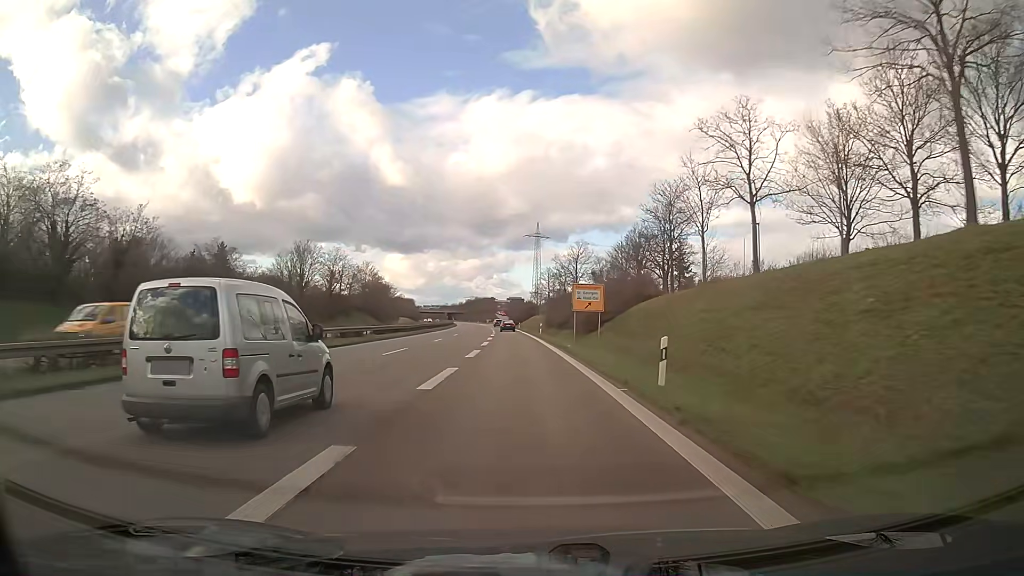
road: trunk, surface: asphalt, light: Day
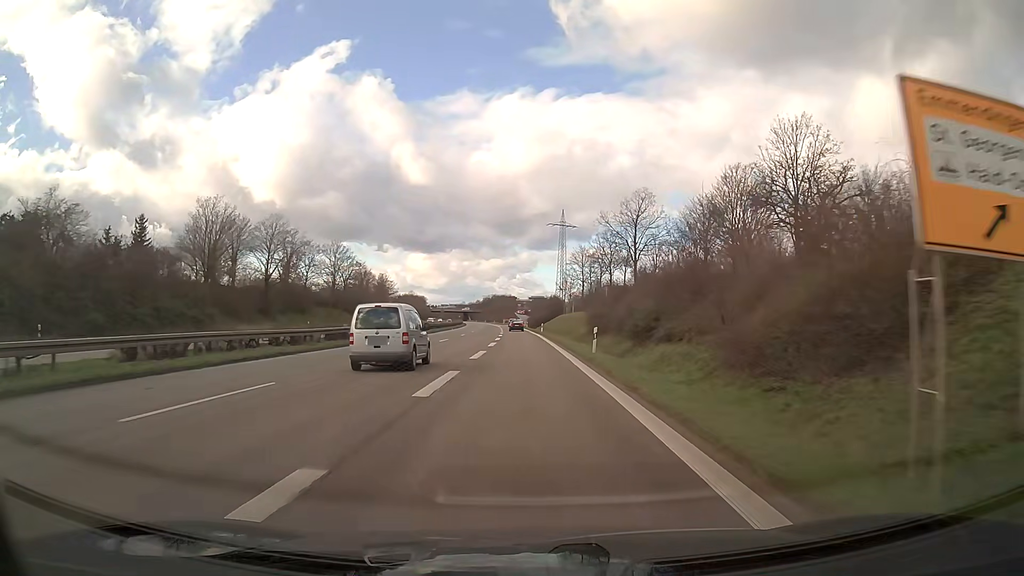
(-0.6, +37.4) m; -2°
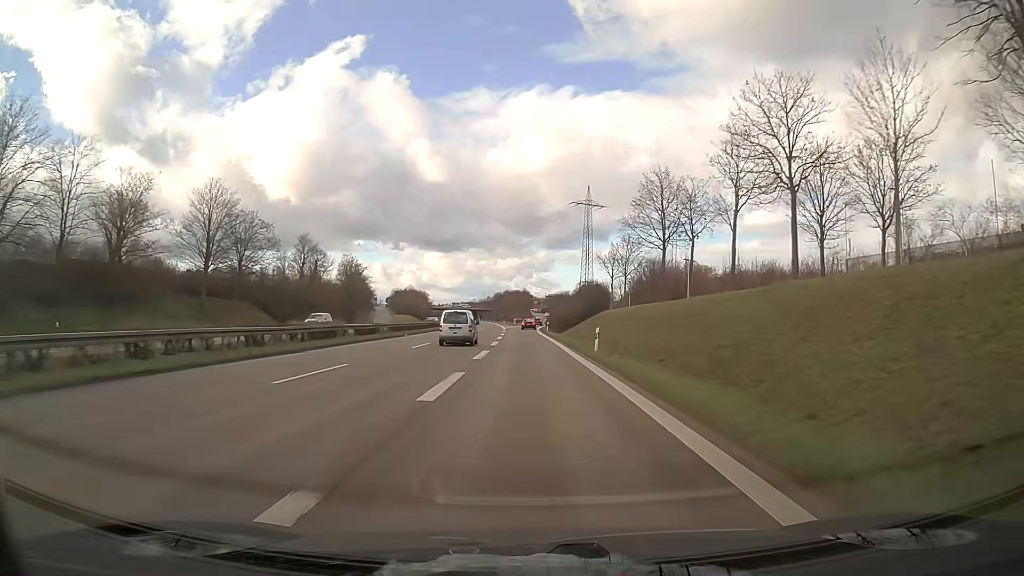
(-0.6, +49.3) m; -1°
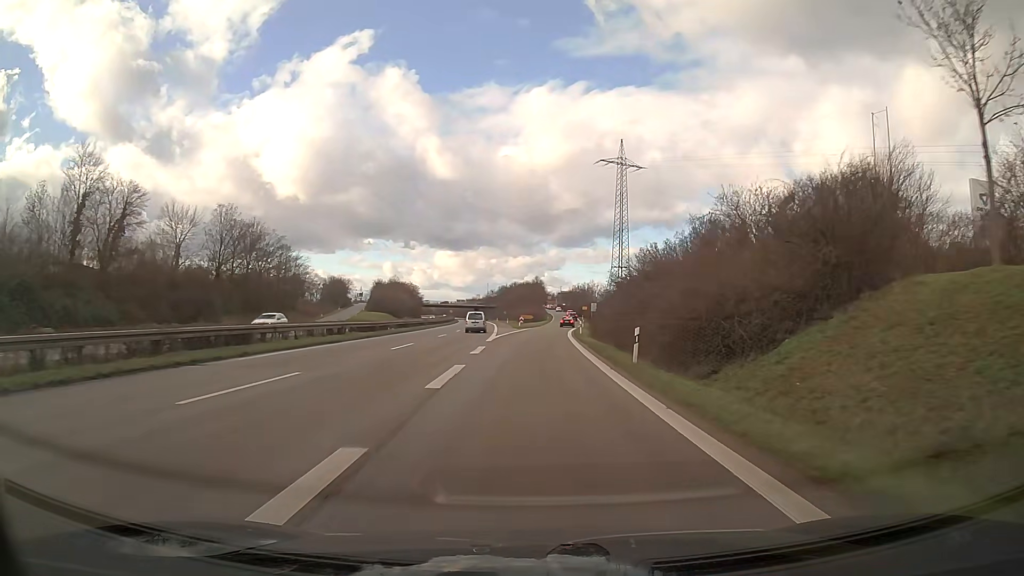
(-0.6, +58.6) m; -1°
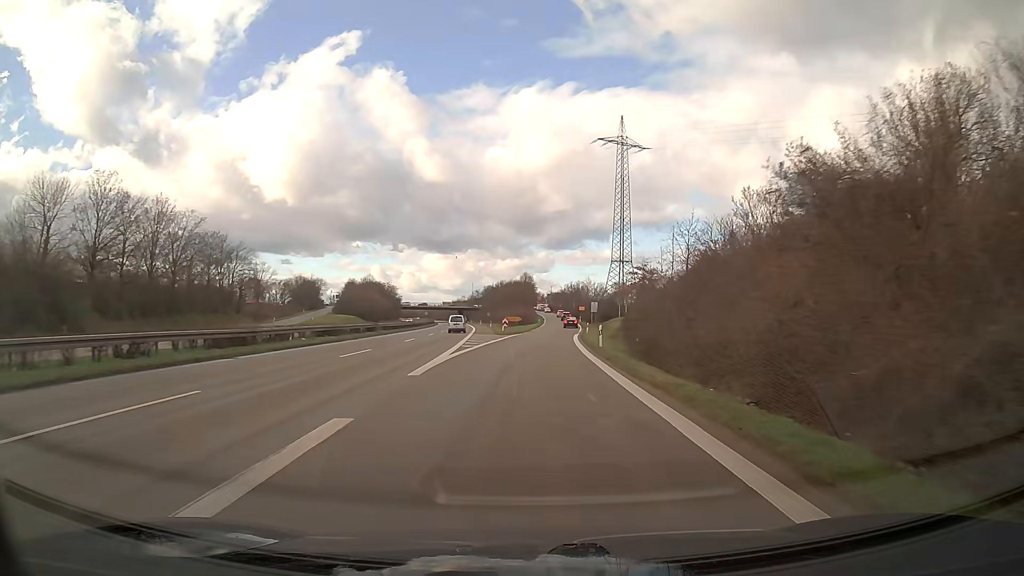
(+0.1, +22.0) m; +1°
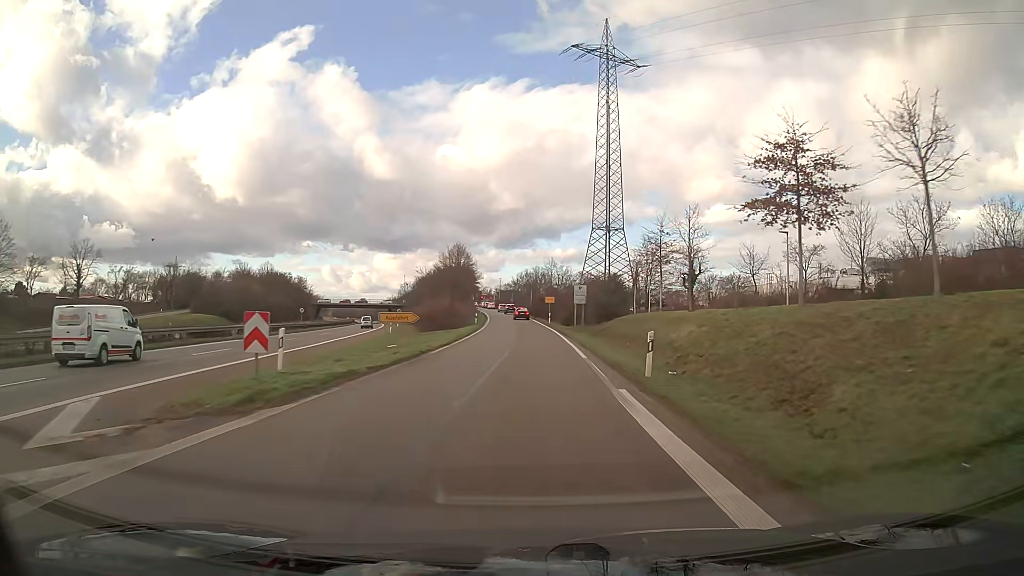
(+1.9, +51.2) m; +4°
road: trunk_link
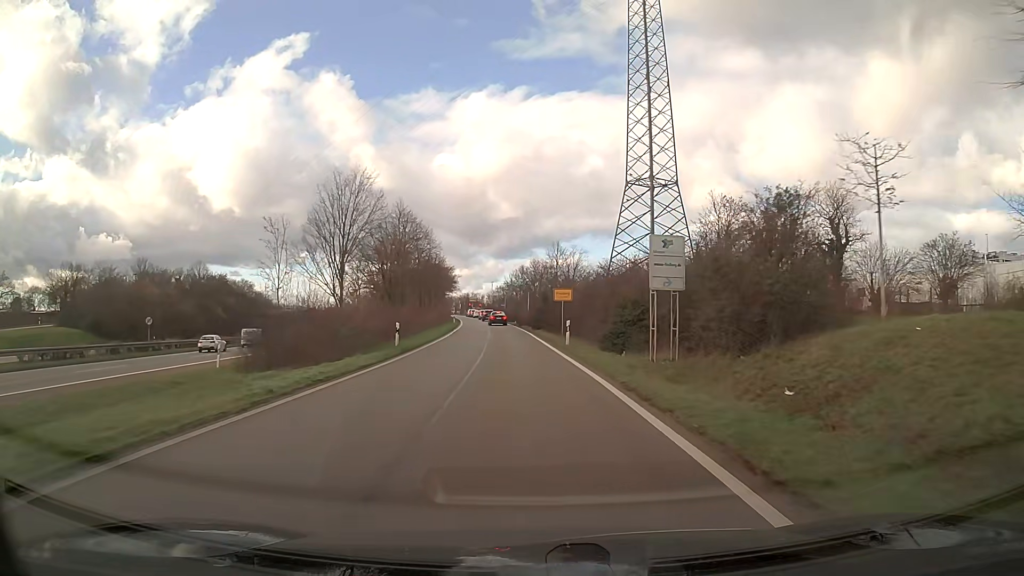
(+0.1, +37.0) m; 0°
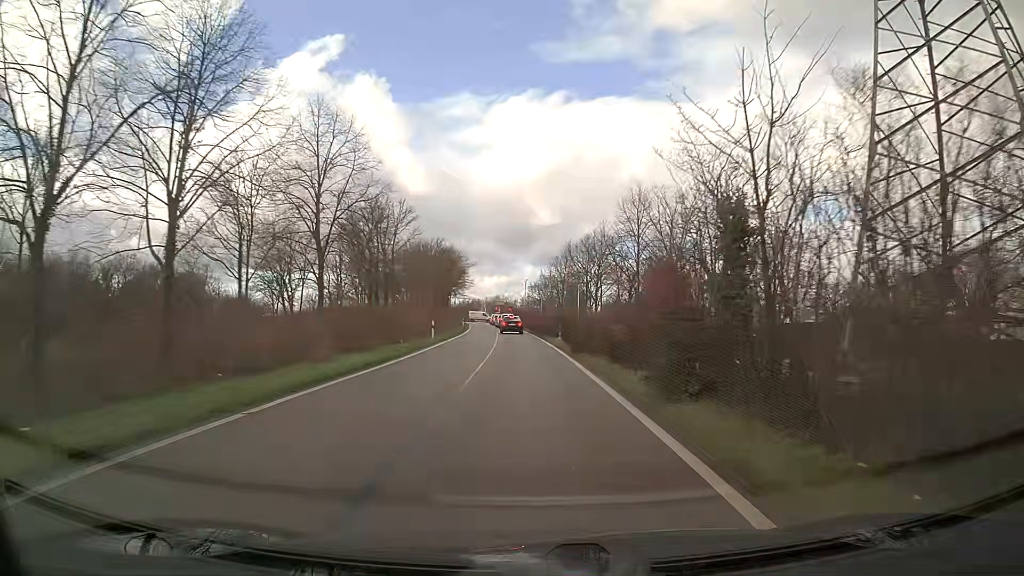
(-1.1, +40.2) m; -3°
